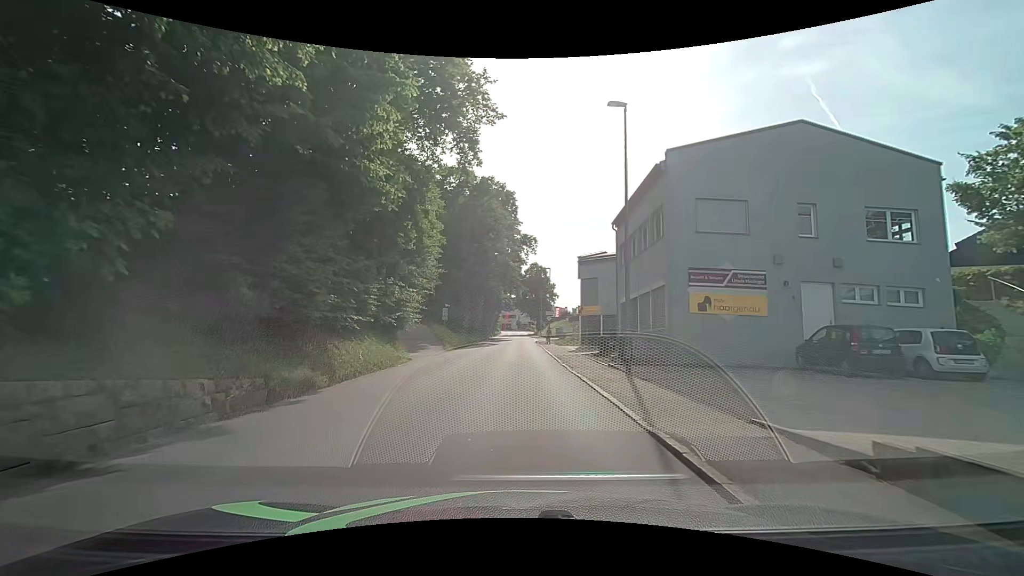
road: tertiary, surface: asphalt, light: Day
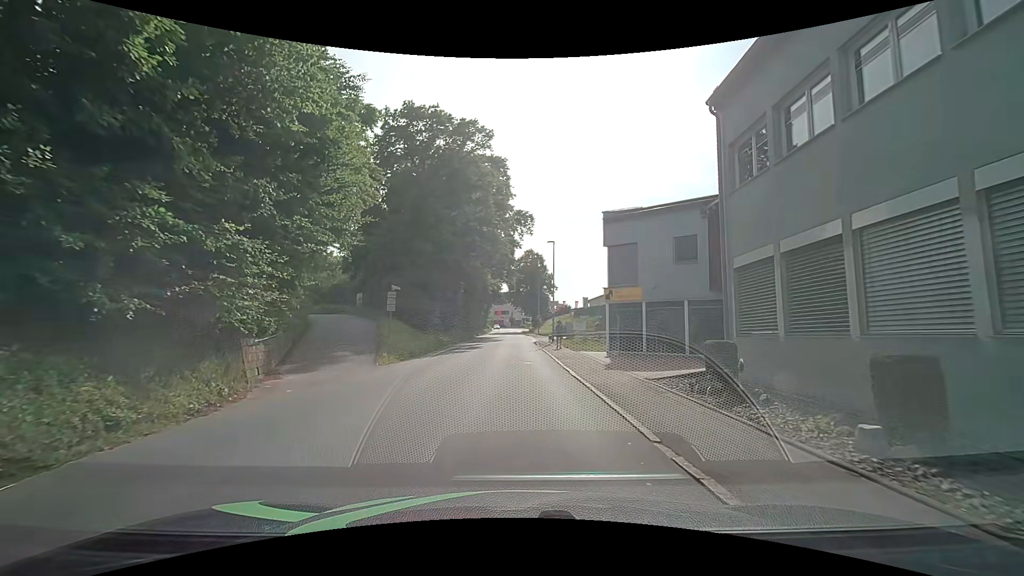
(+0.2, +15.2) m; +1°
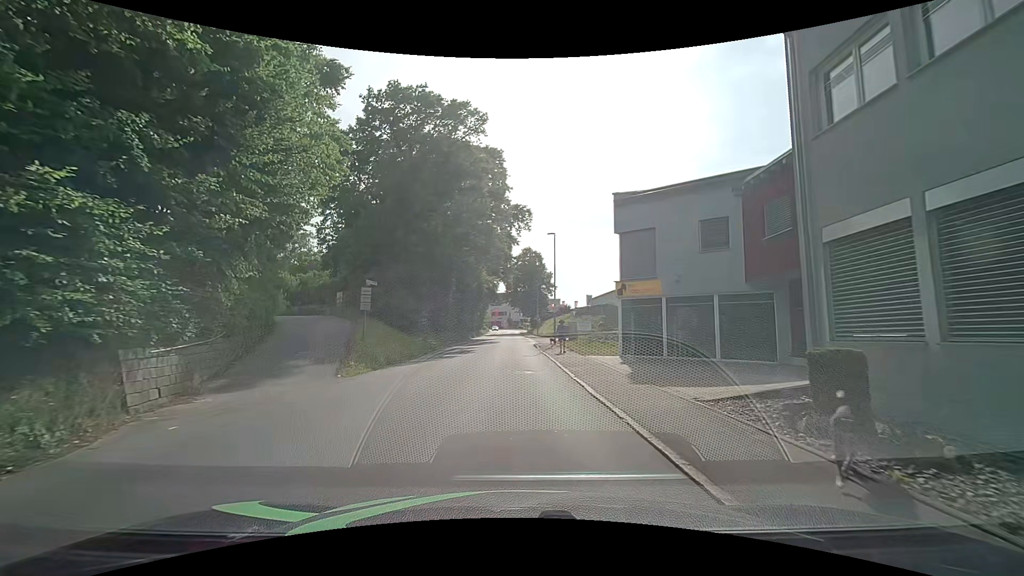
(0.0, +3.8) m; +1°
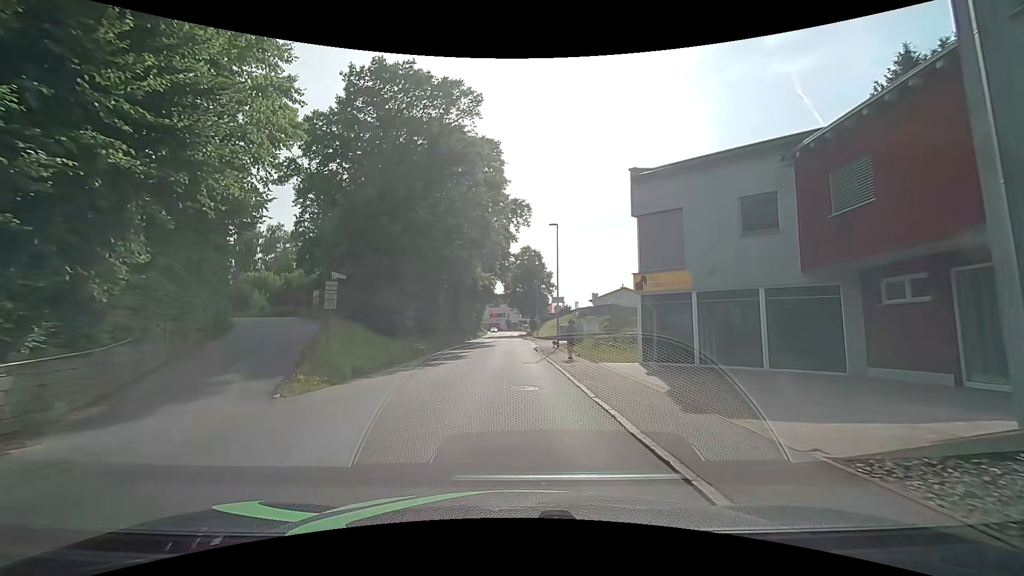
(-0.1, +3.8) m; -1°
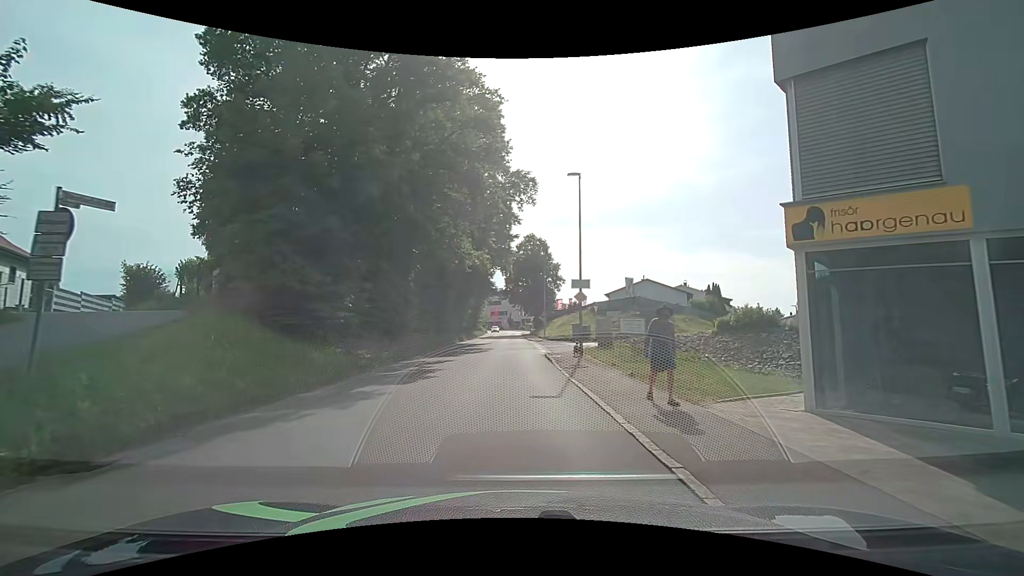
(-0.1, +10.4) m; -2°
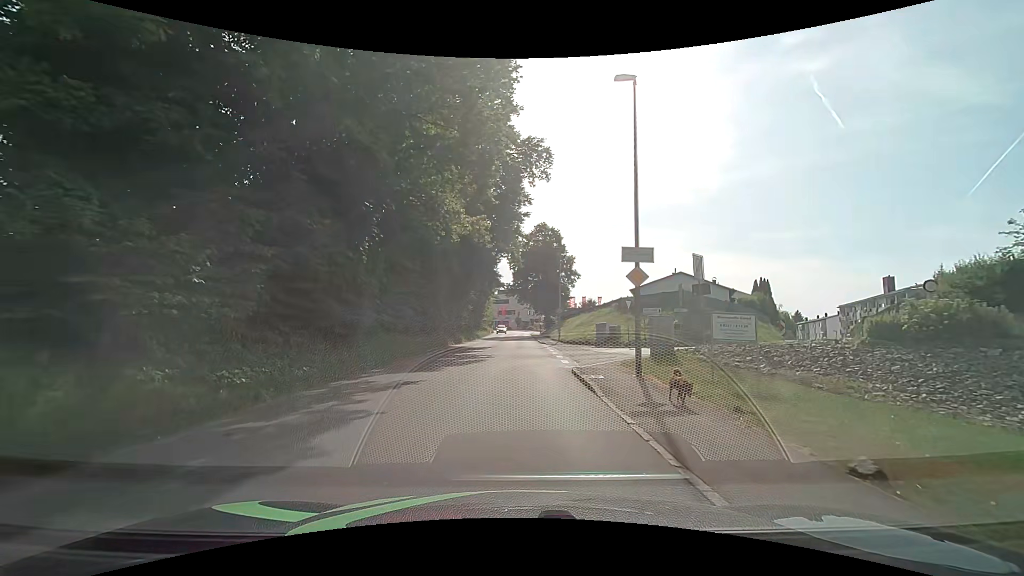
(+0.1, +8.7) m; +1°
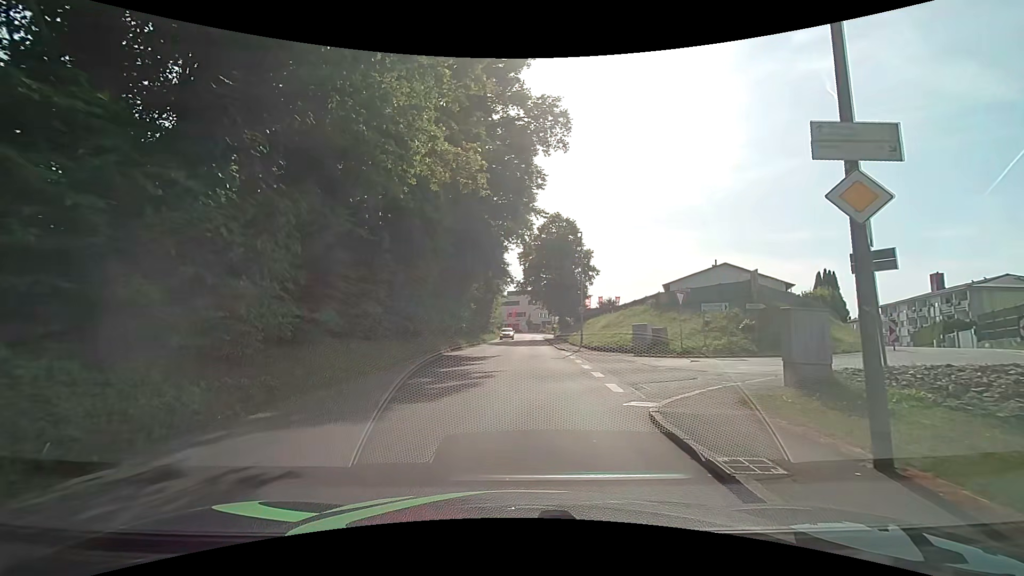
(-0.1, +7.8) m; -1°
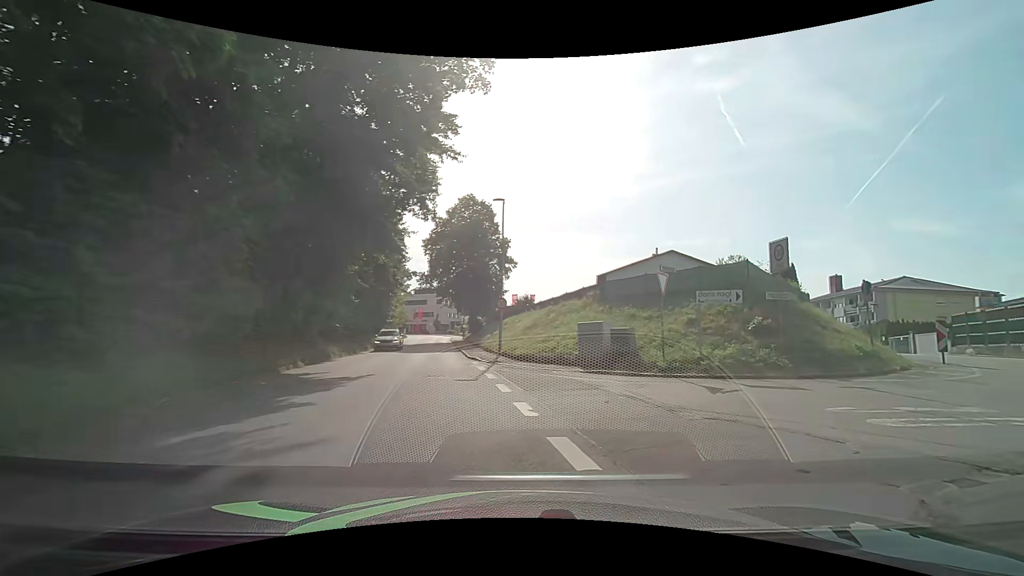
(+0.4, +9.3) m; +9°
